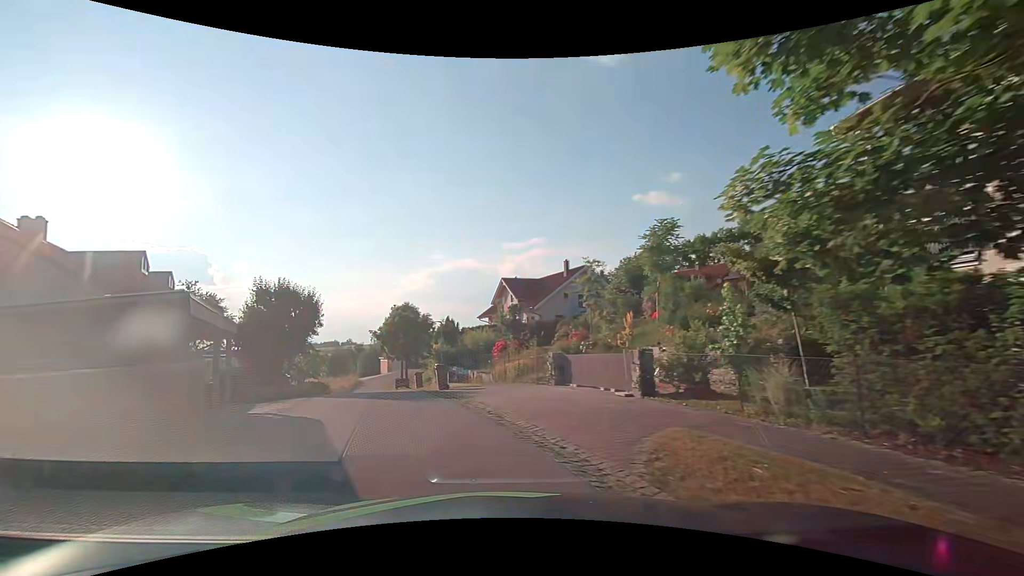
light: Day
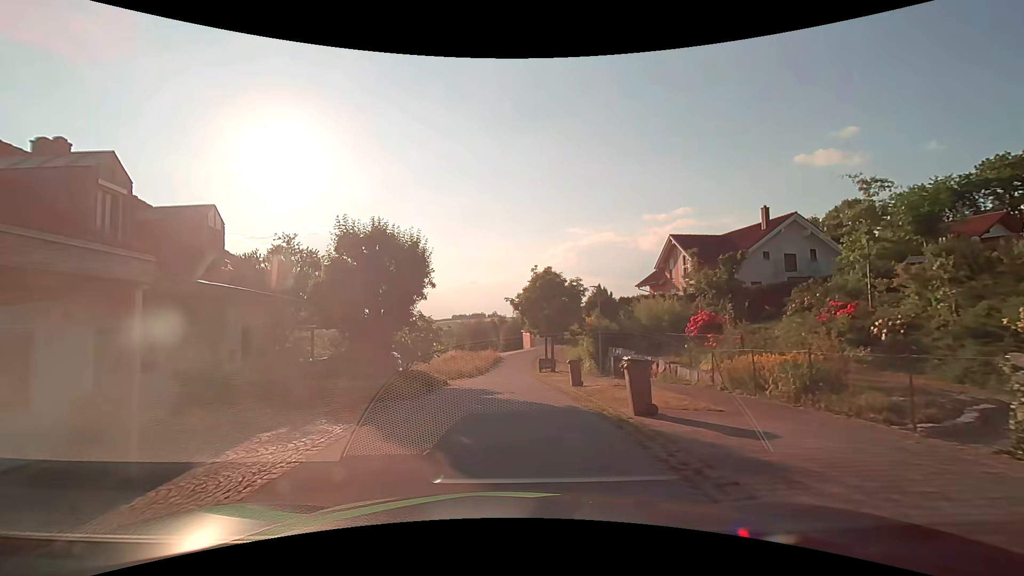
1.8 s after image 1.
(-1.8, +10.8) m; -16°
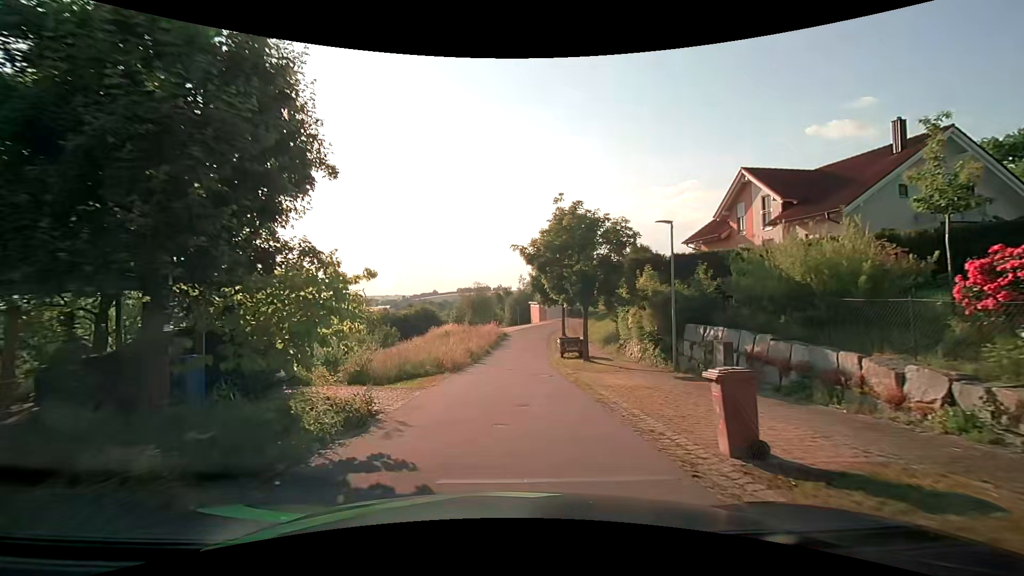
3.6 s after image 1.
(-0.1, +12.1) m; -1°
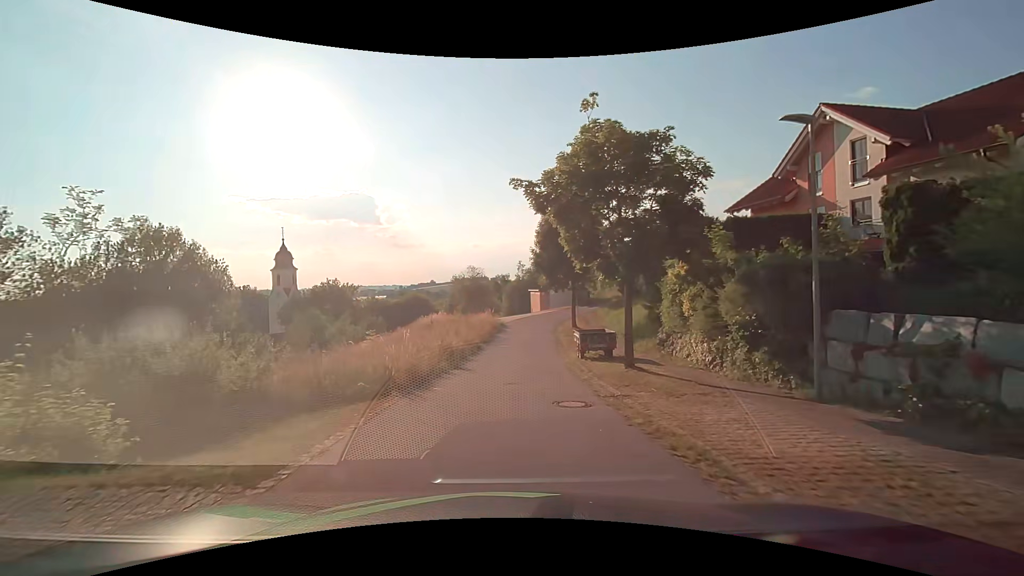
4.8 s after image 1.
(0.0, +8.1) m; 0°
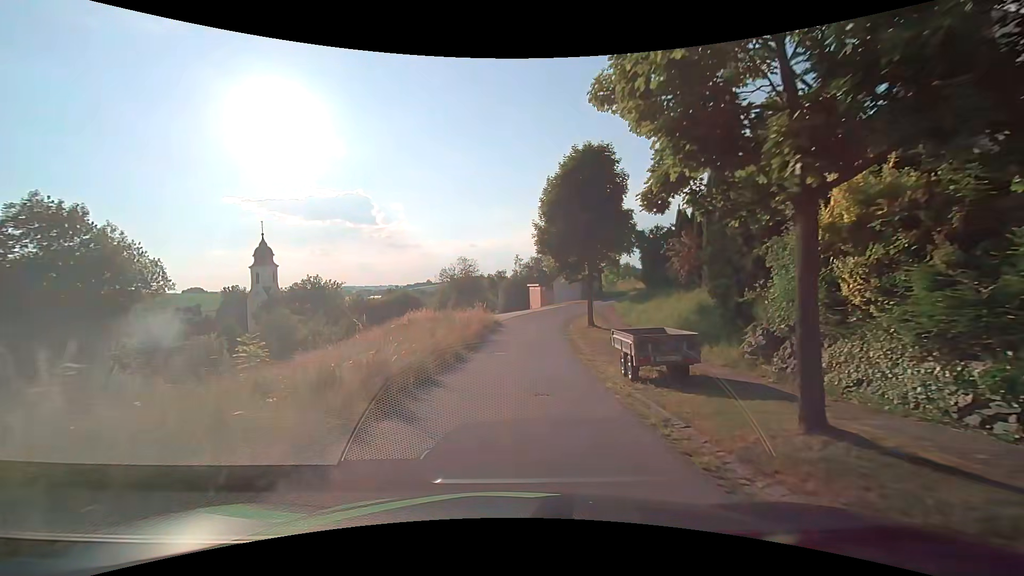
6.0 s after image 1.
(0.0, +8.4) m; 0°
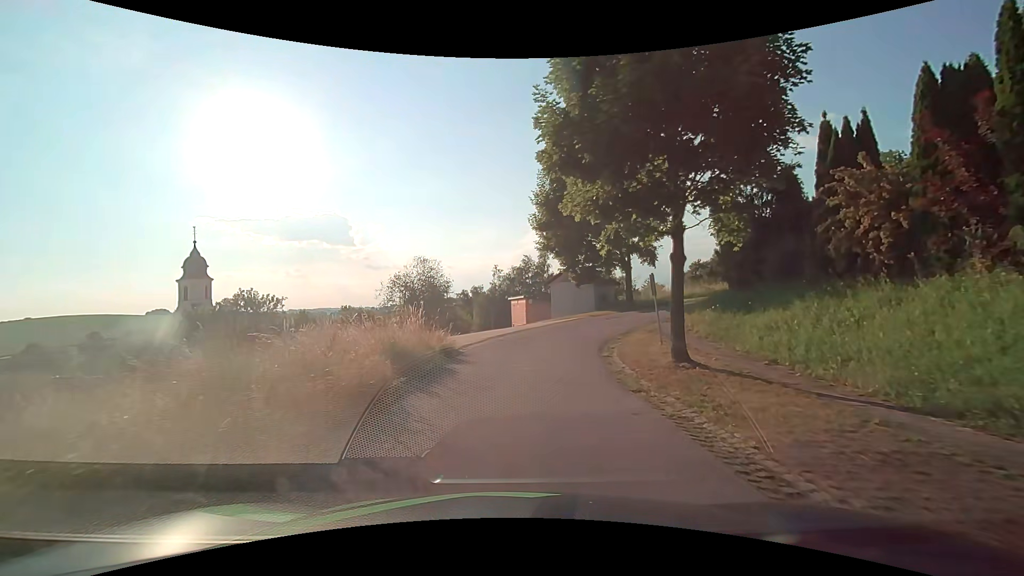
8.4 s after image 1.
(+0.2, +16.2) m; +2°
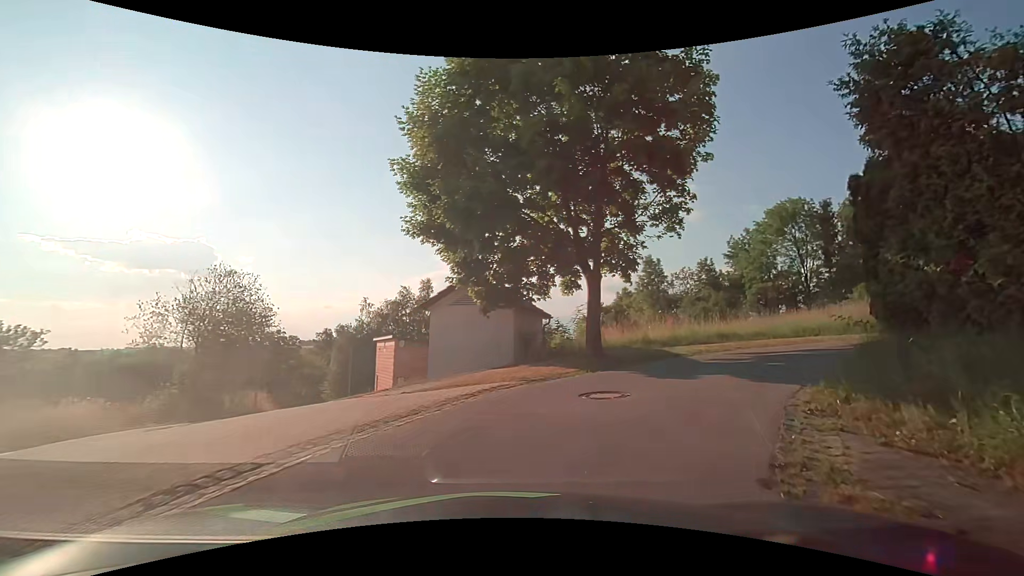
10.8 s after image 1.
(+1.0, +14.4) m; +13°
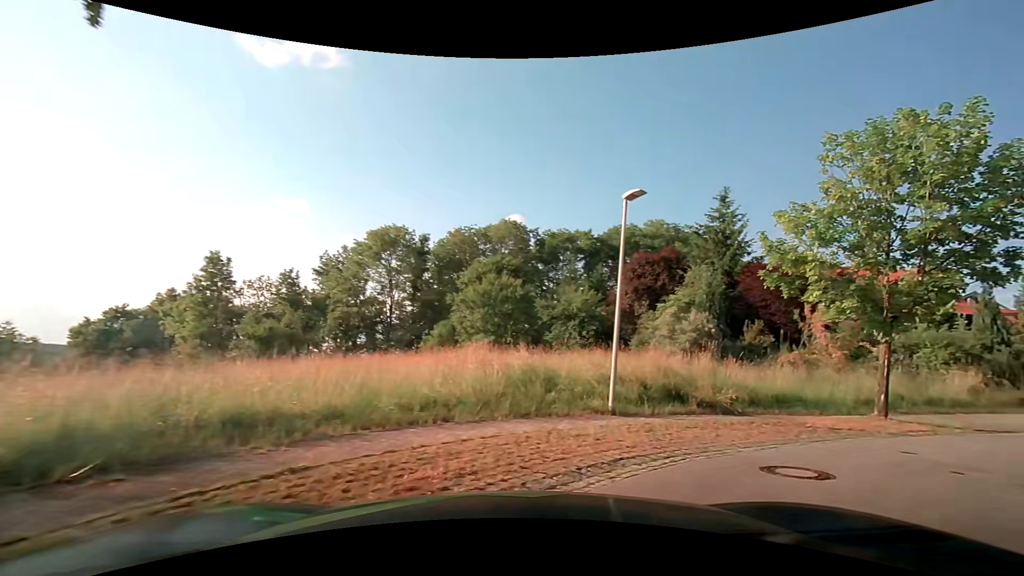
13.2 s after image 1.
(+3.8, +11.1) m; +45°
